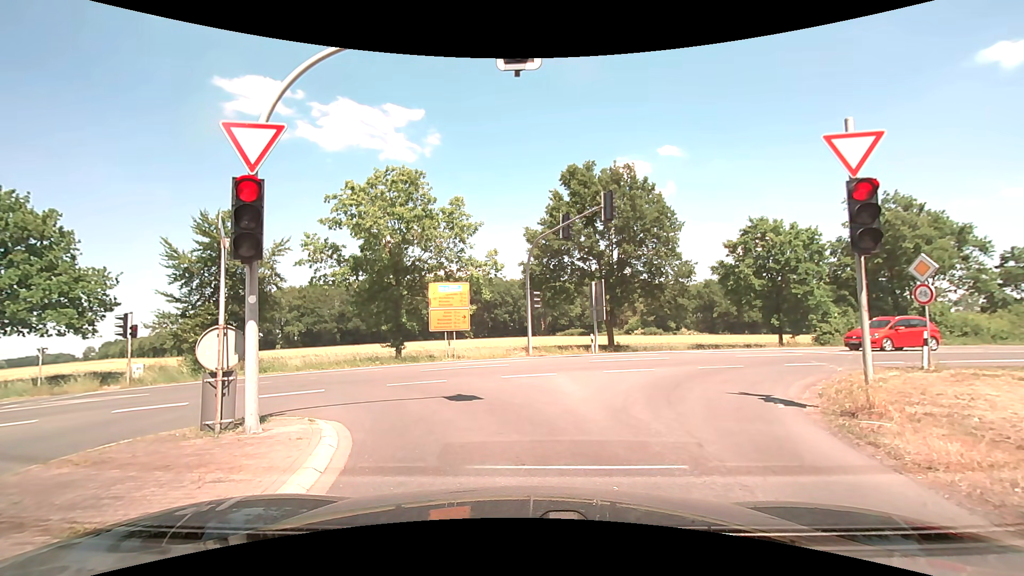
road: secondary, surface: asphalt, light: Day
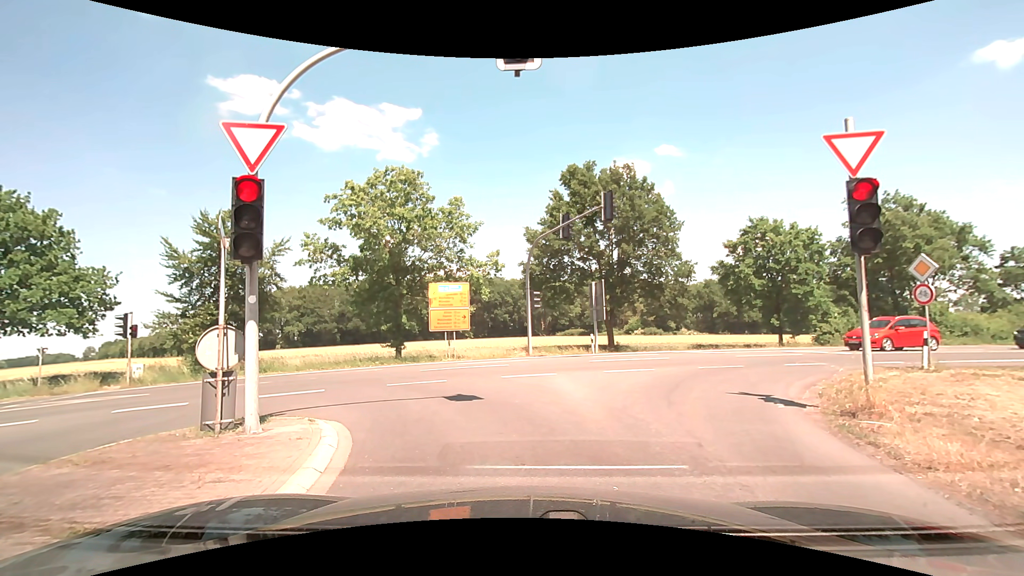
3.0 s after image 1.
(0.0, 0.0) m; 0°
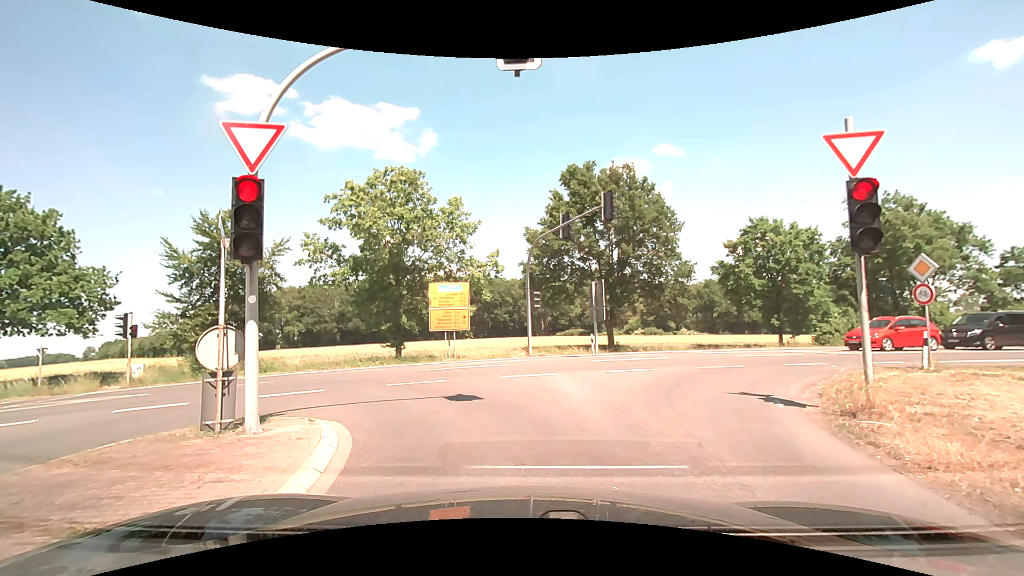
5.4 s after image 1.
(0.0, 0.0) m; 0°
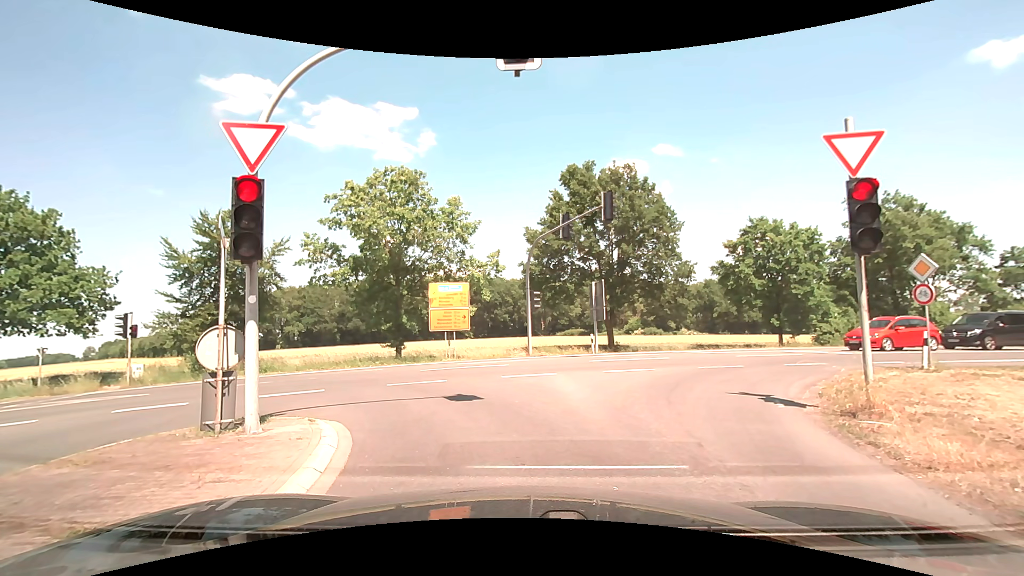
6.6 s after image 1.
(0.0, 0.0) m; 0°
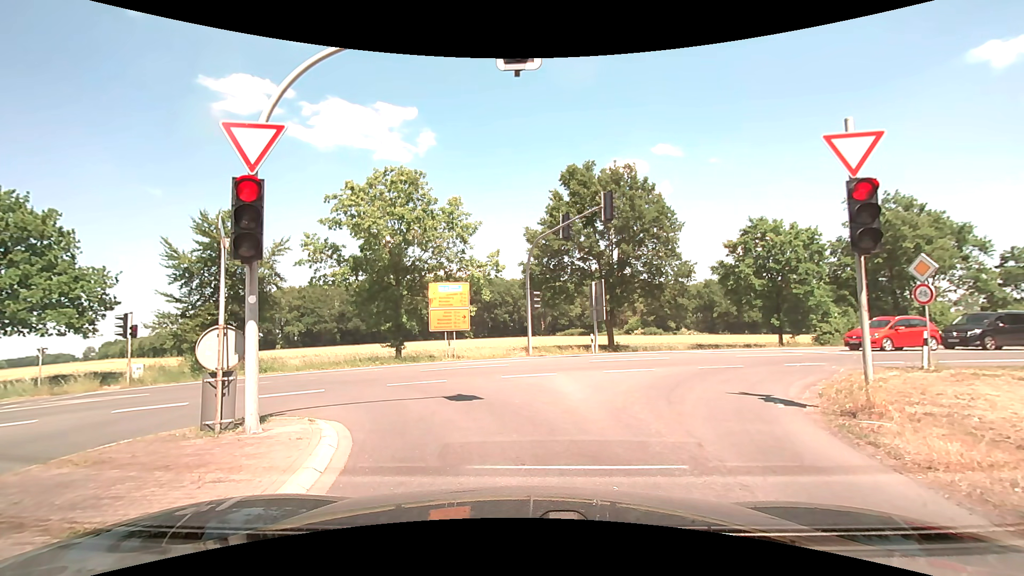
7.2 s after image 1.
(0.0, 0.0) m; 0°
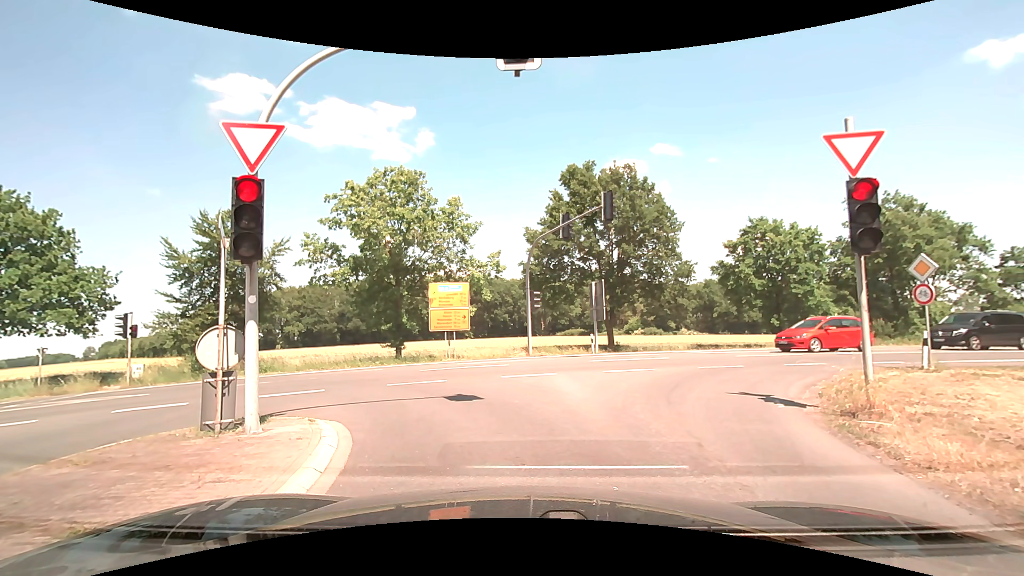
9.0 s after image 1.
(0.0, 0.0) m; 0°
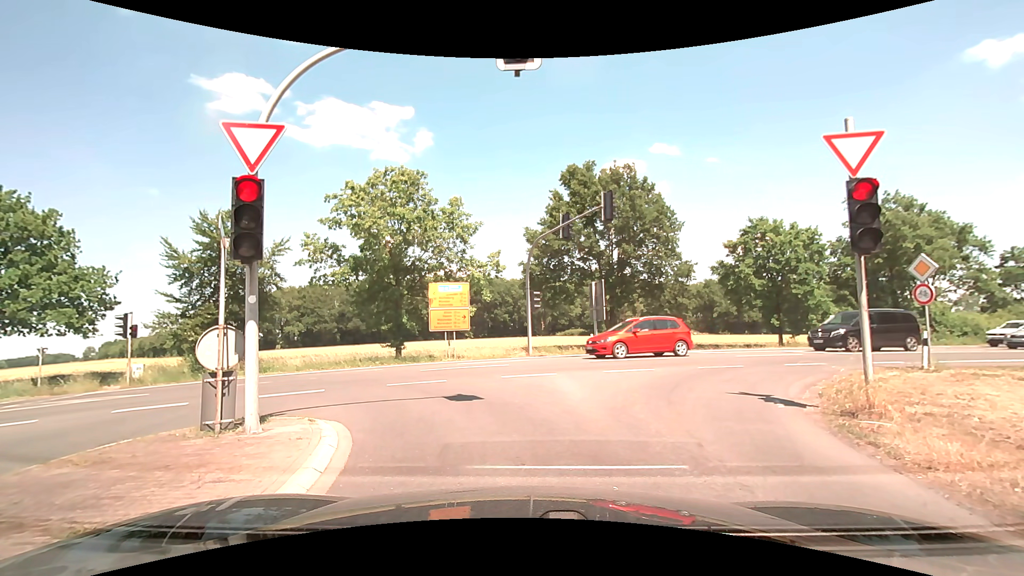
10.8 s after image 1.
(0.0, 0.0) m; 0°
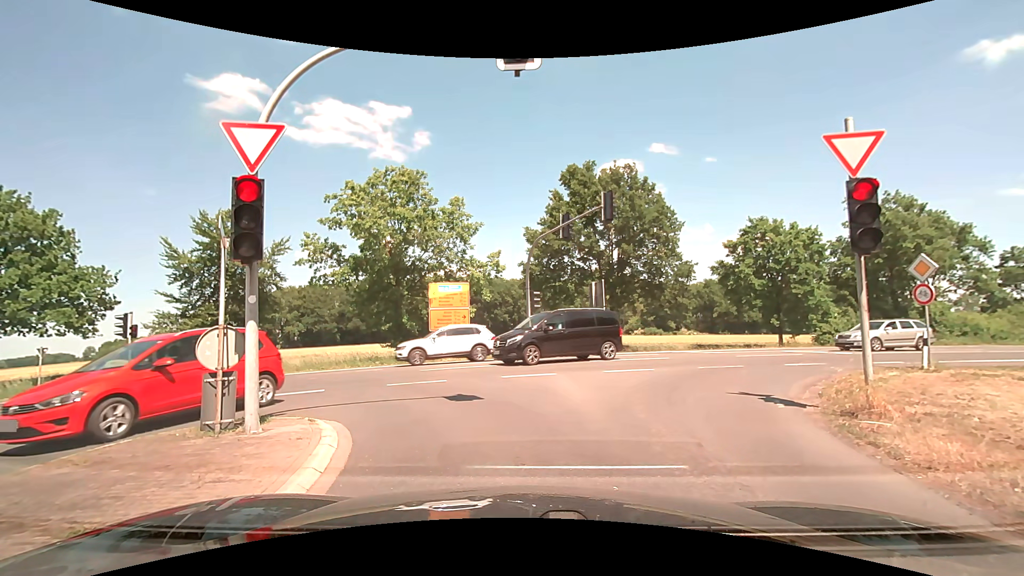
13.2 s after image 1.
(0.0, 0.0) m; 0°
(-1, +10) (-7, +18) (-17, +20) (-26, +19) (-36, +16) (-46, +13) (-55, +10) (-65, +7) (-74, +5) (-84, +2) m
